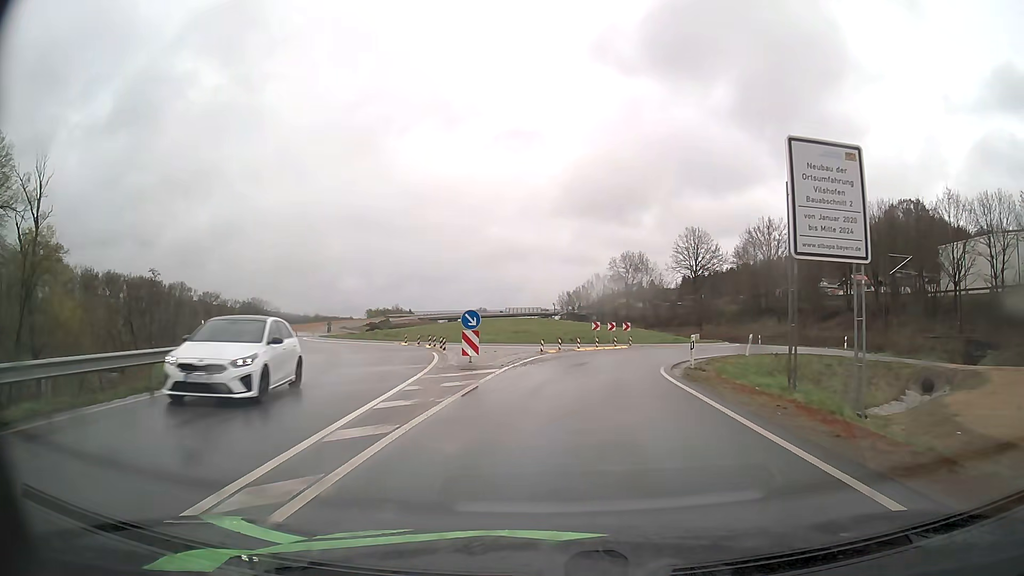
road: primary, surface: asphalt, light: Day
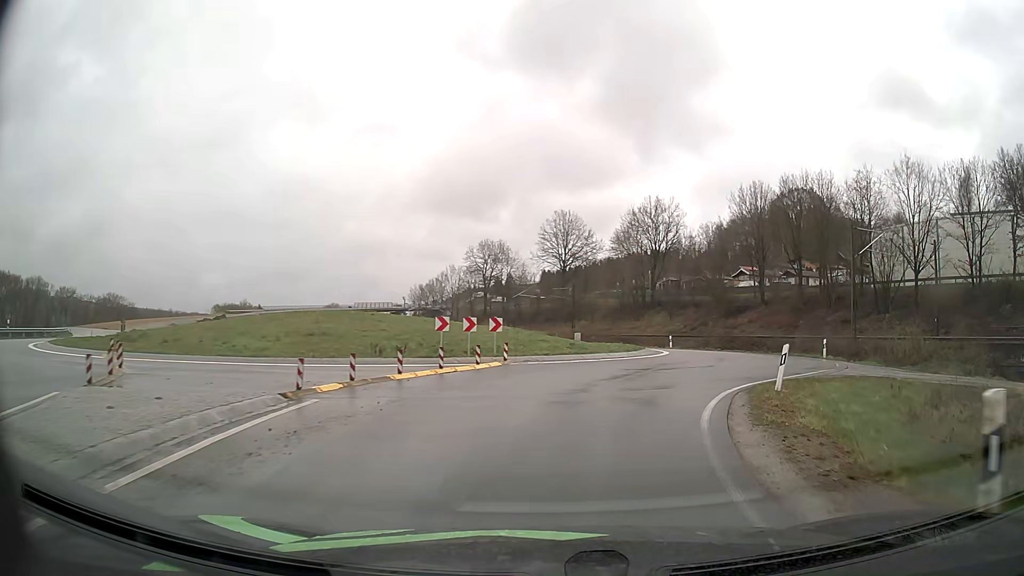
(+1.2, +18.3) m; +12°
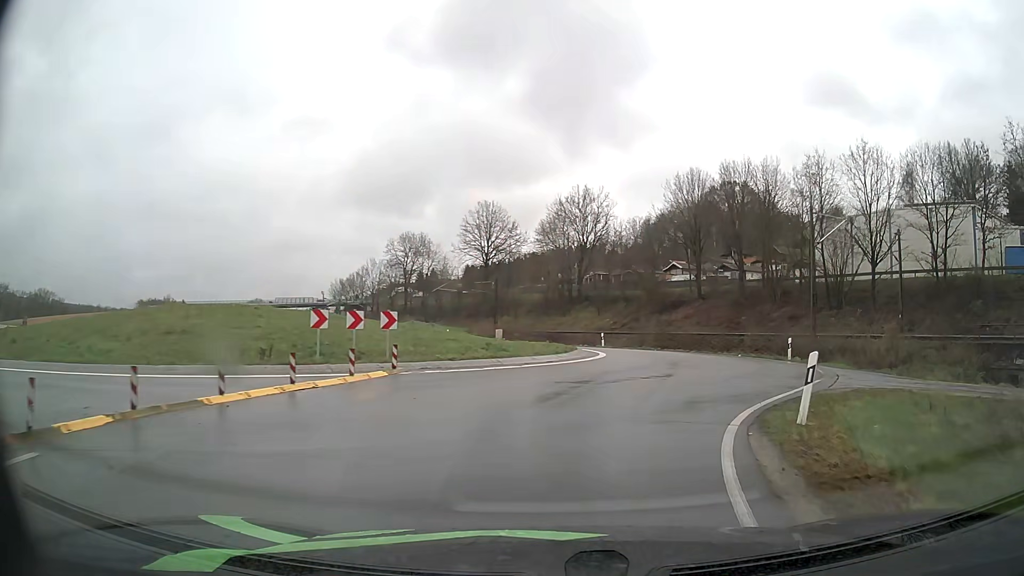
(+0.3, +5.5) m; +7°
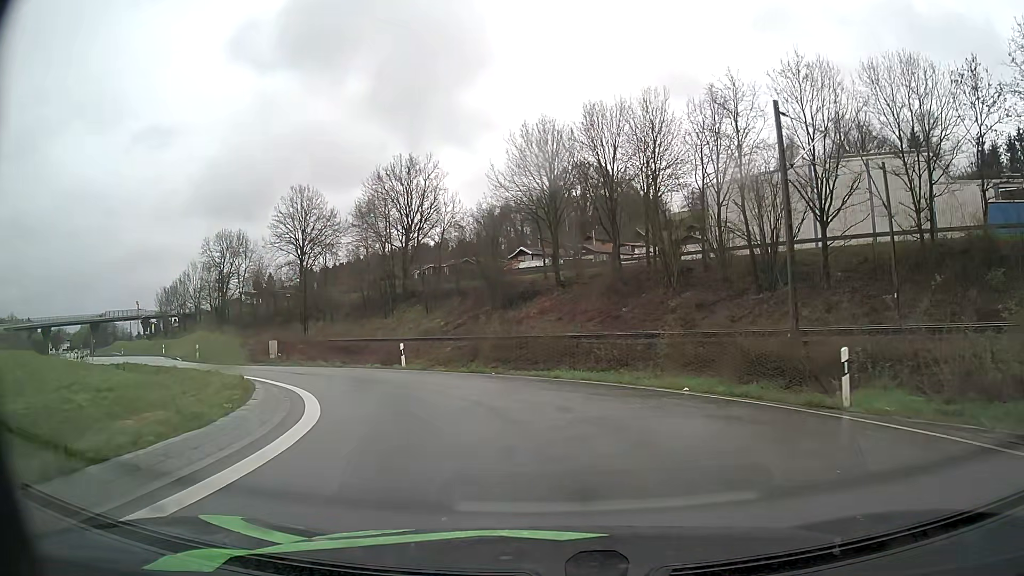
(+3.2, +19.5) m; +13°
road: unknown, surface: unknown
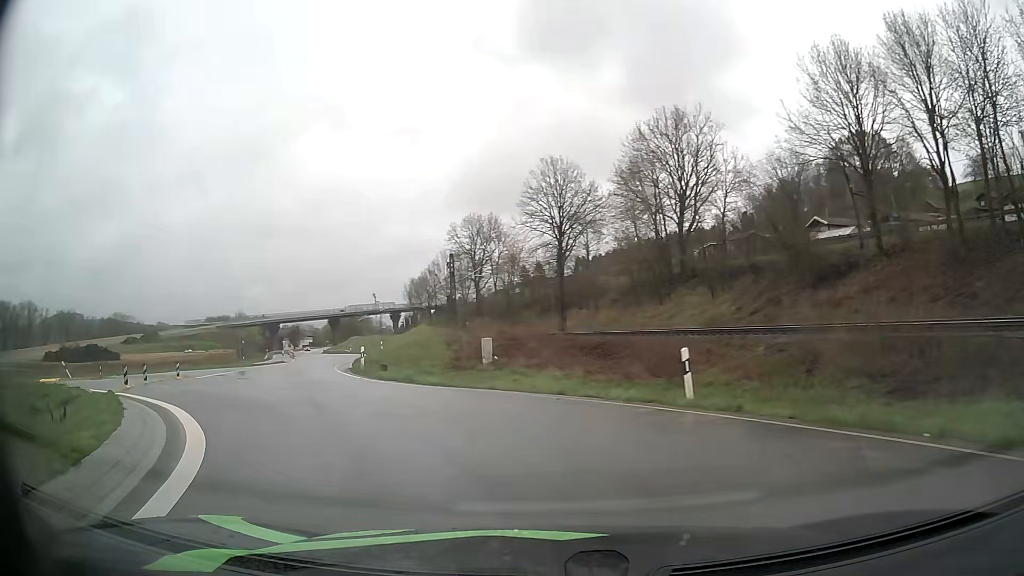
(-2.4, +14.0) m; -24°
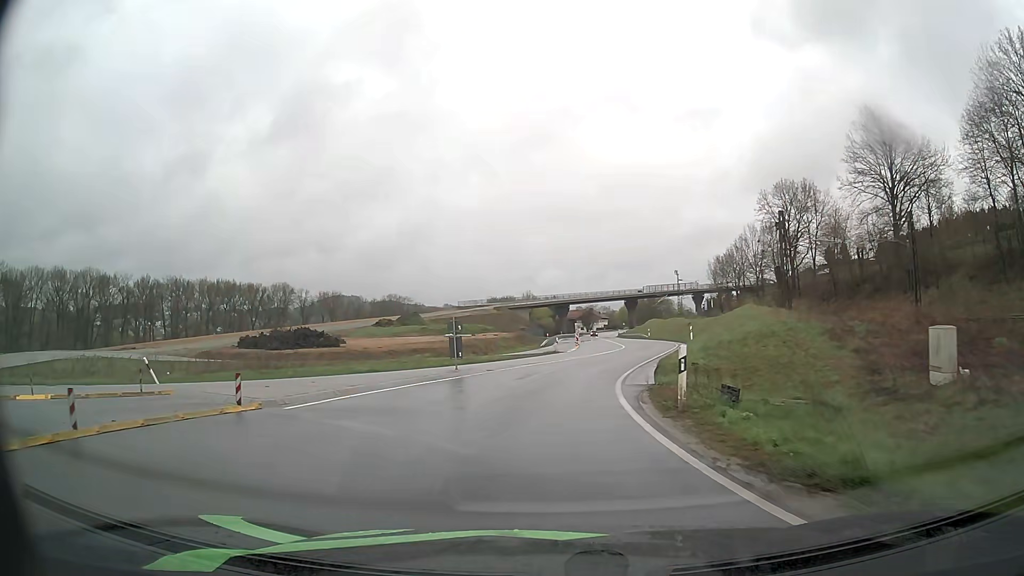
(-4.0, +15.8) m; -26°
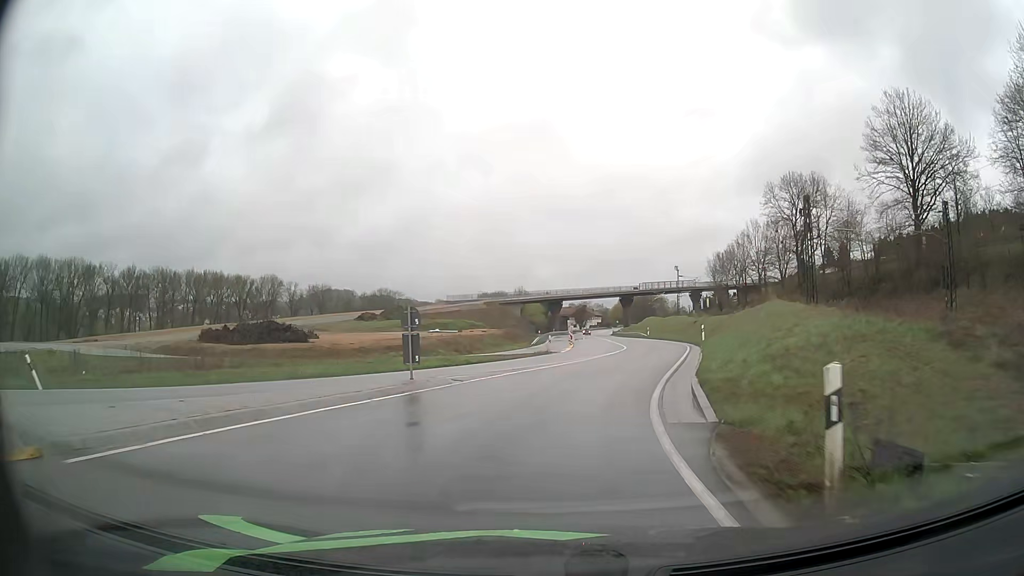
(0.0, +6.3) m; 0°
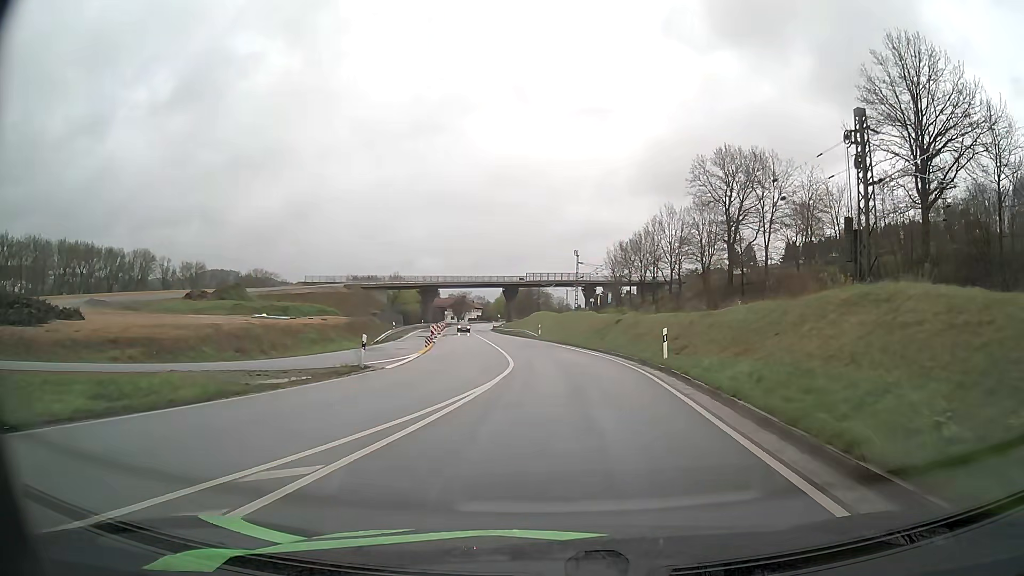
(+2.1, +21.5) m; +10°
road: primary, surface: asphalt
(0, +10) (0, +20) (0, +30) (-1, +40) (-2, +50) (-3, +60) (-5, +70) (-6, +80) (-7, +90) (-9, +99) m
